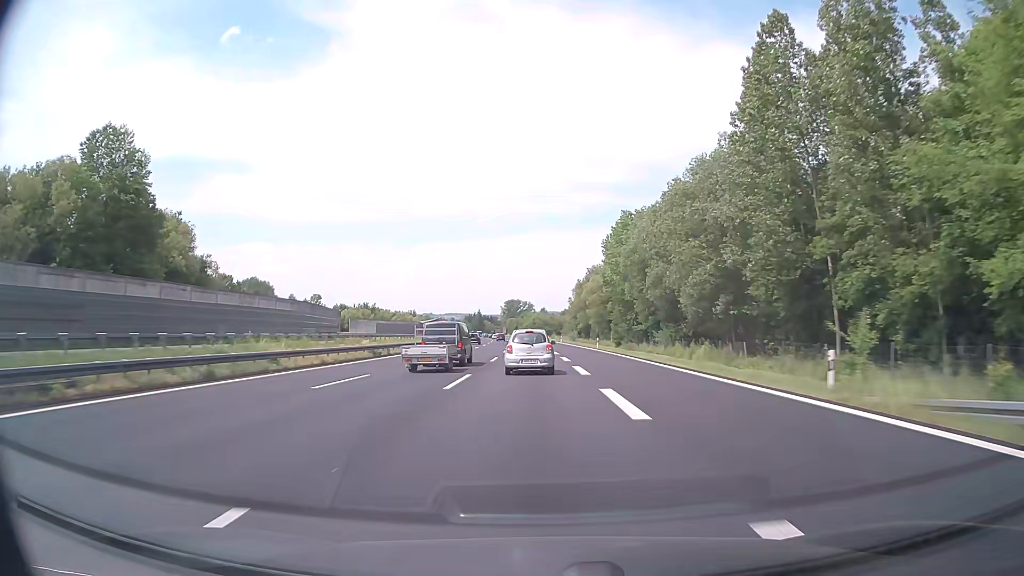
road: motorway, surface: asphalt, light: Day
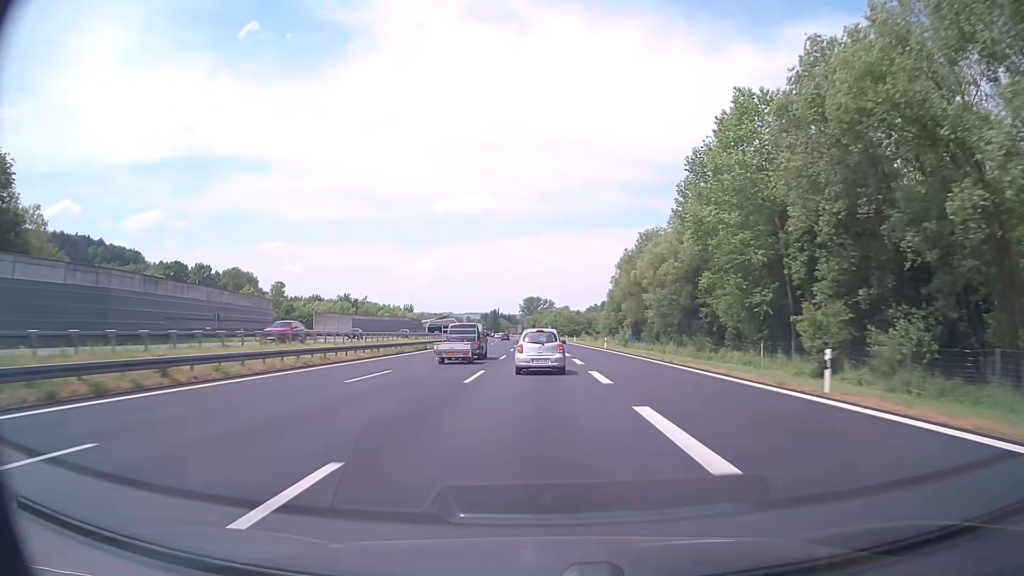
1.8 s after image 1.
(-0.8, +52.2) m; -2°
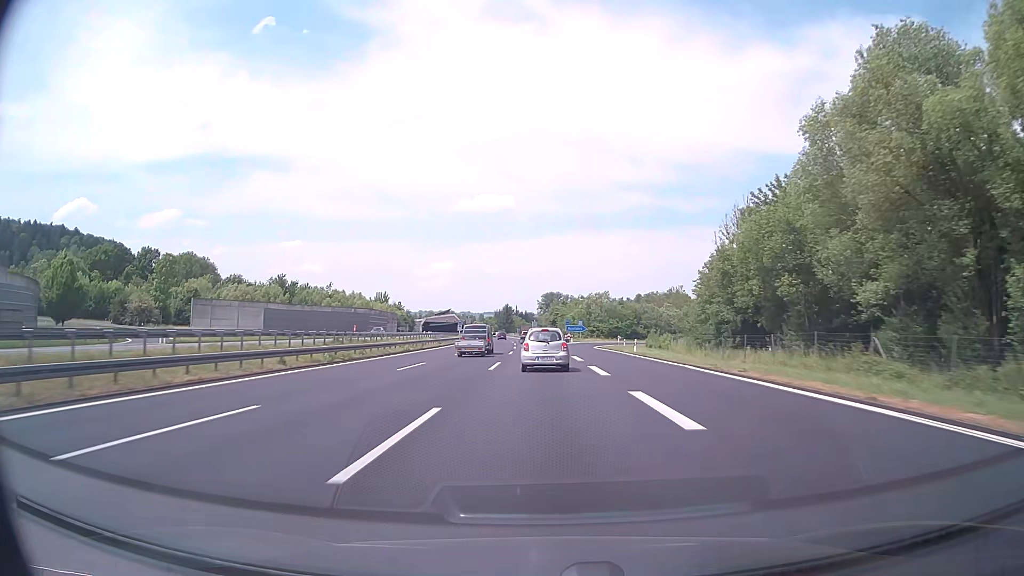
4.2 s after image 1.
(-1.0, +68.8) m; -2°
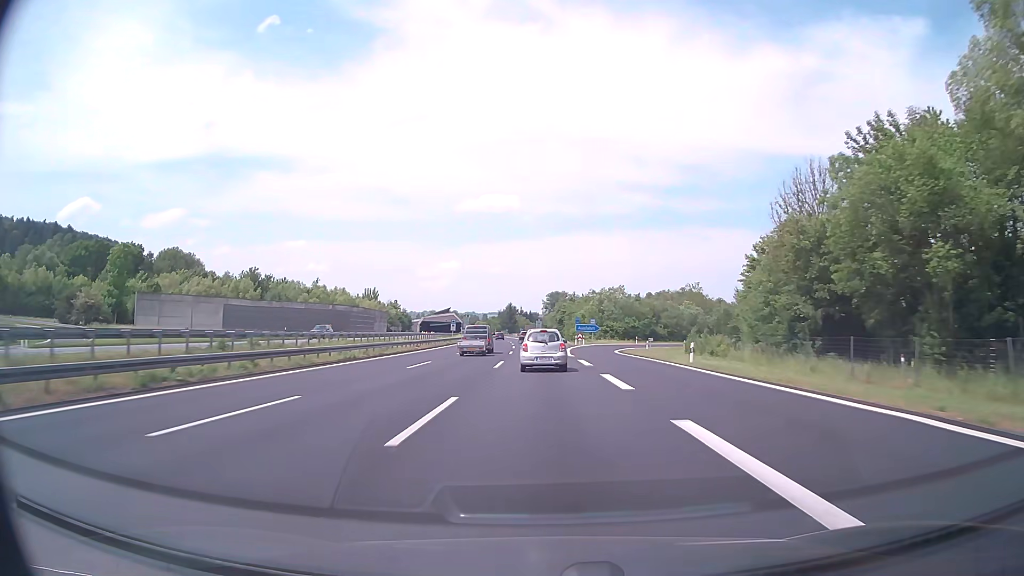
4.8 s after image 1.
(0.0, +17.0) m; 0°
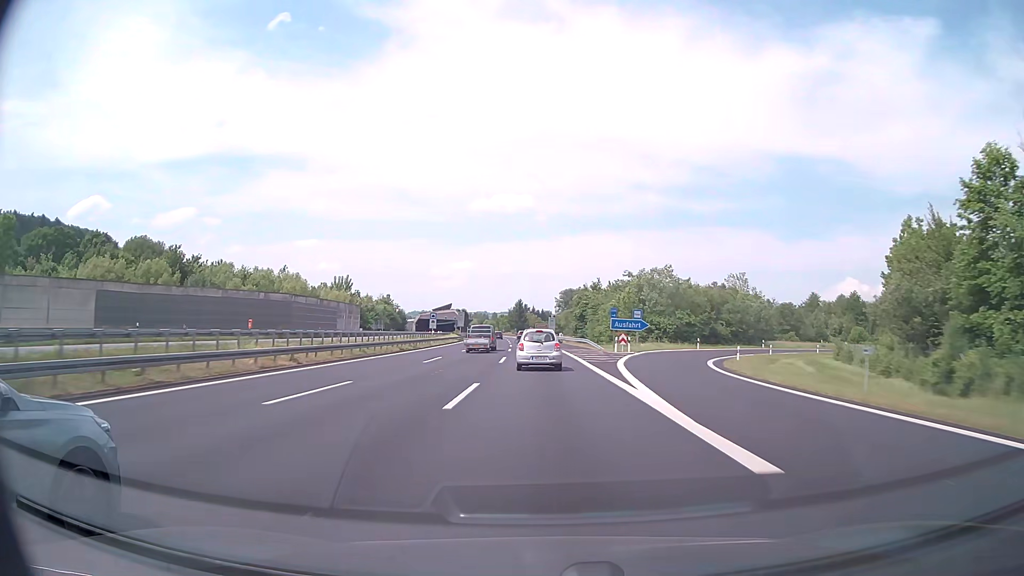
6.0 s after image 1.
(-0.3, +33.8) m; -1°
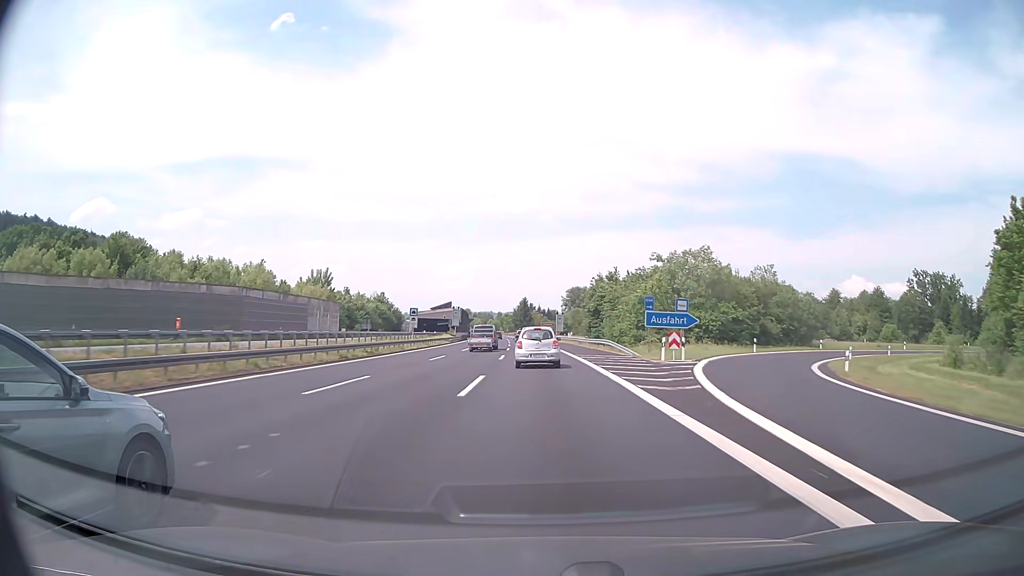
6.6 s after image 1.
(-0.1, +16.8) m; -1°
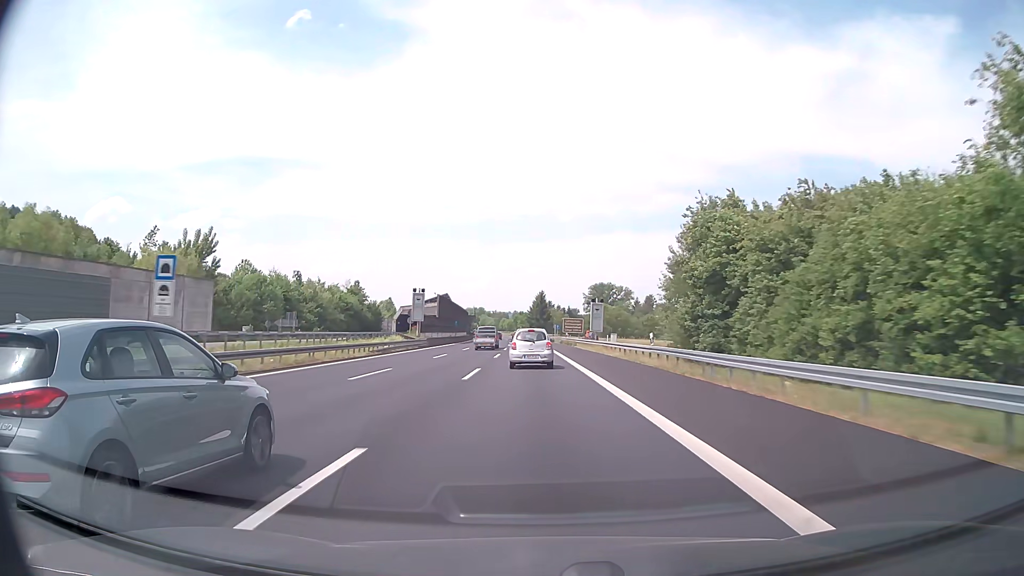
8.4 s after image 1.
(-0.6, +50.0) m; -1°
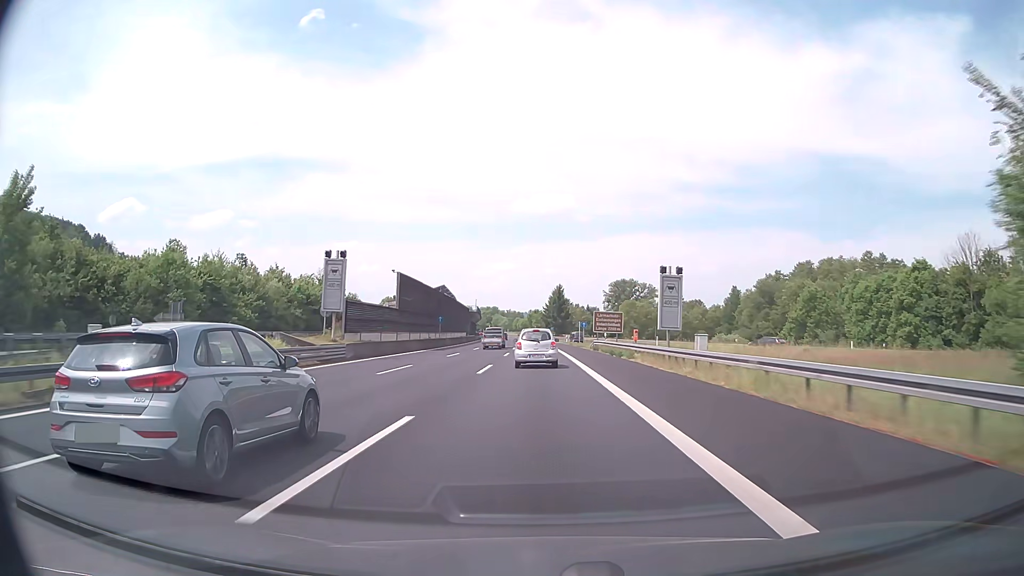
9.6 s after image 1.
(-0.4, +32.9) m; -1°
(0, +10) (0, +20) (0, +30) (-1, +40) (-1, +50) (-1, +60) (-1, +70) (-2, +80) (-3, +90) (-3, +100) m
